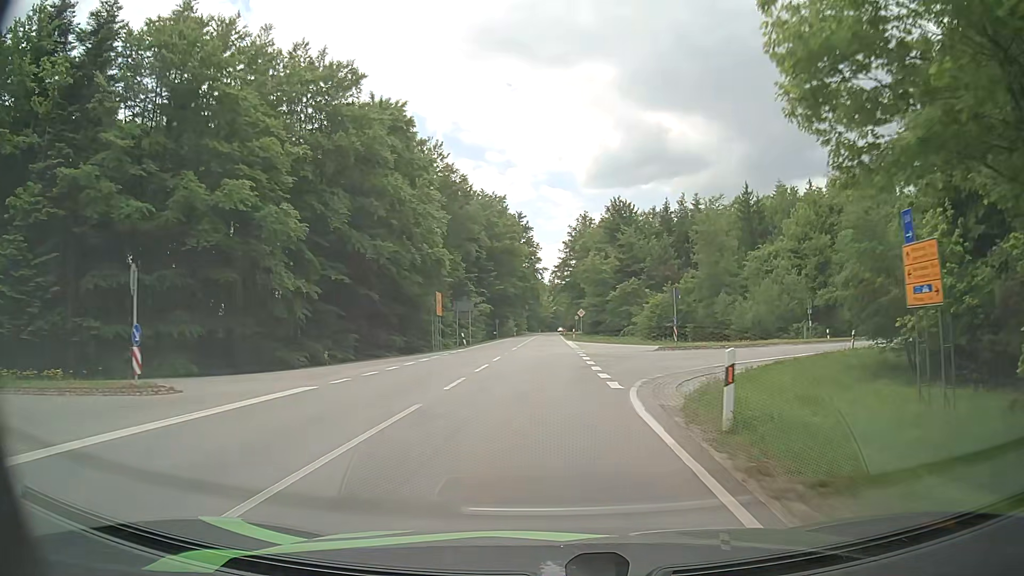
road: secondary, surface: asphalt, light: Day
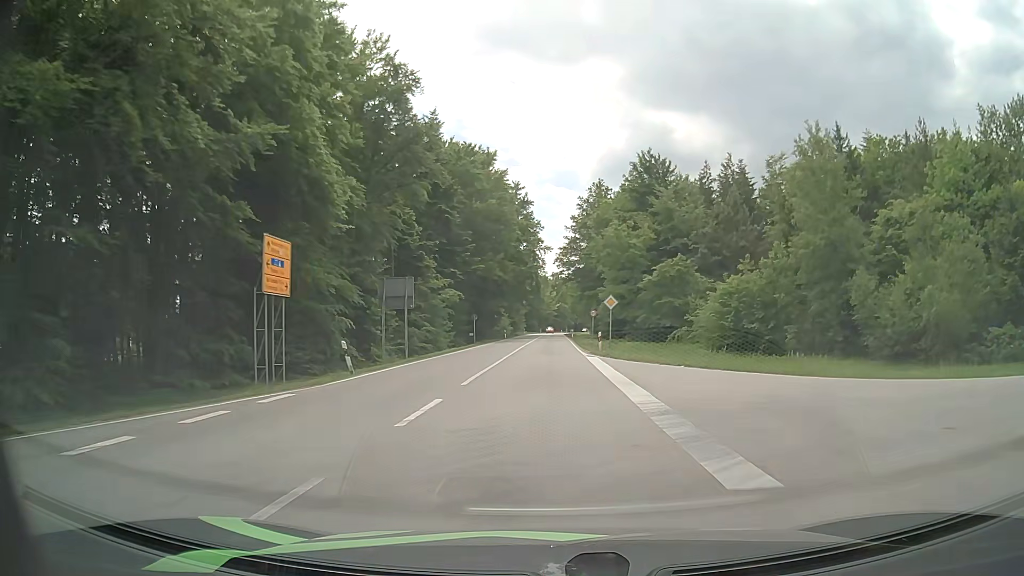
(-0.1, +29.9) m; 0°
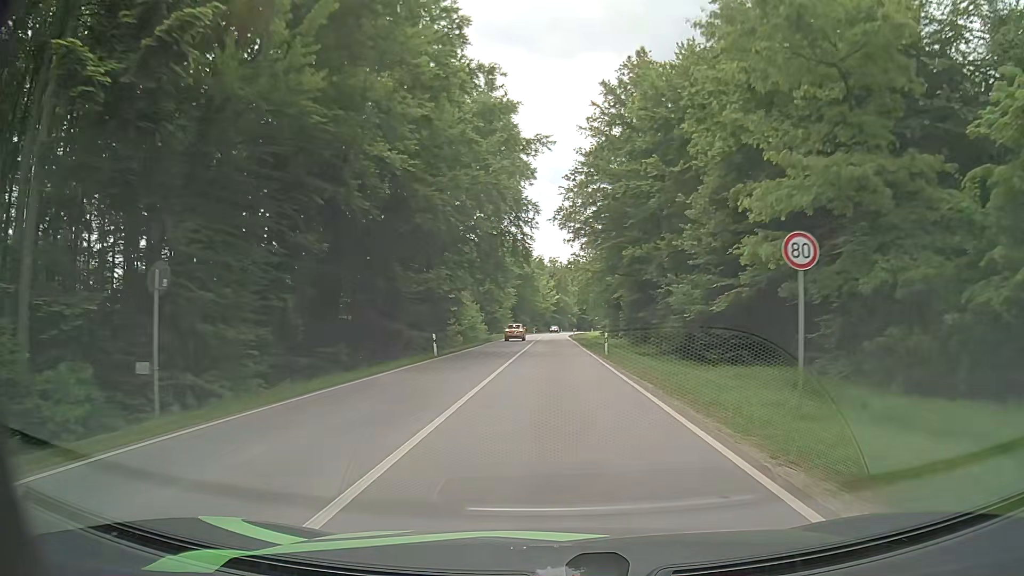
(-0.1, +50.4) m; 0°
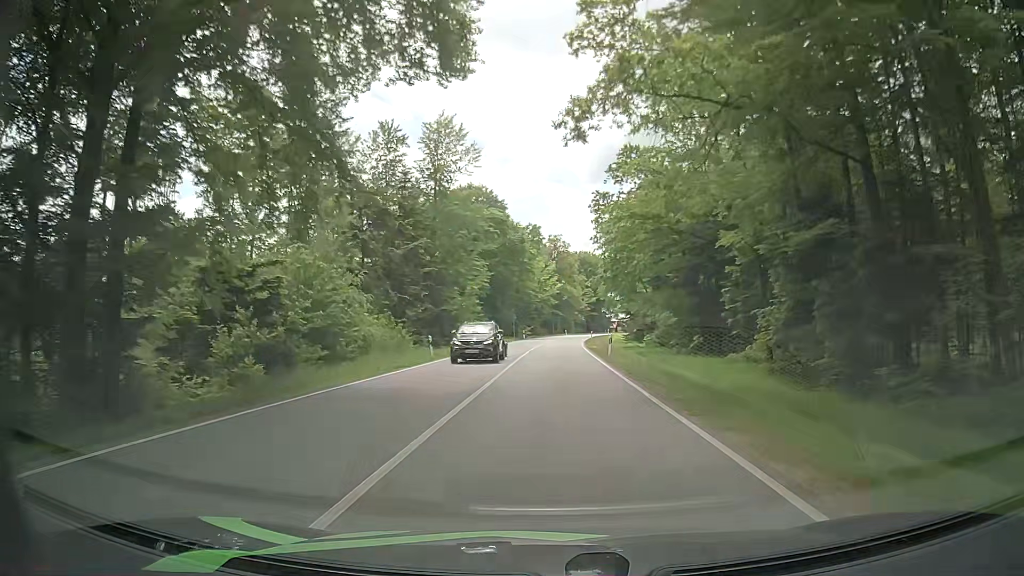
(+0.1, +51.3) m; 0°
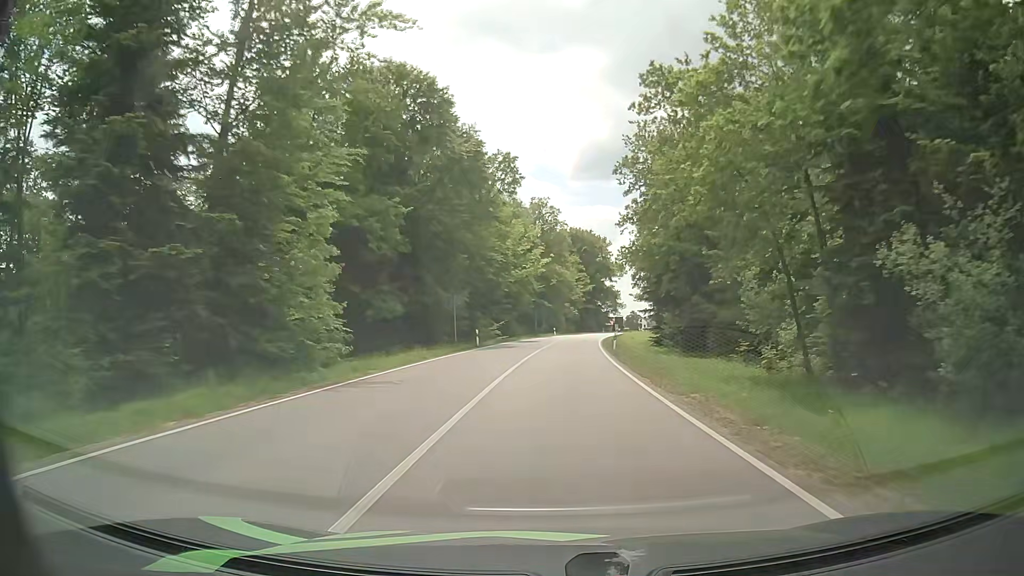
(+0.2, +42.0) m; +1°
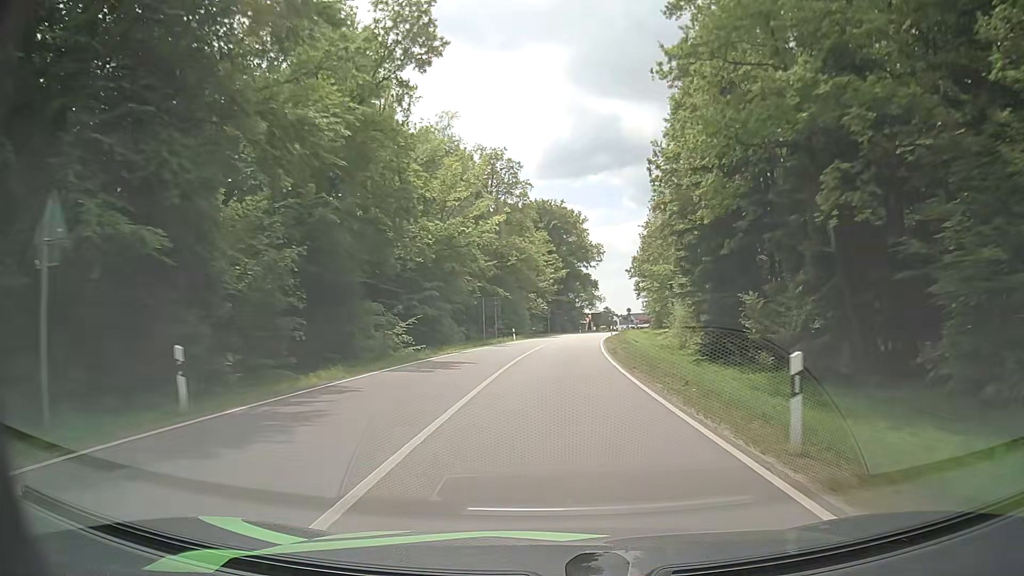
(+0.7, +32.4) m; +3°
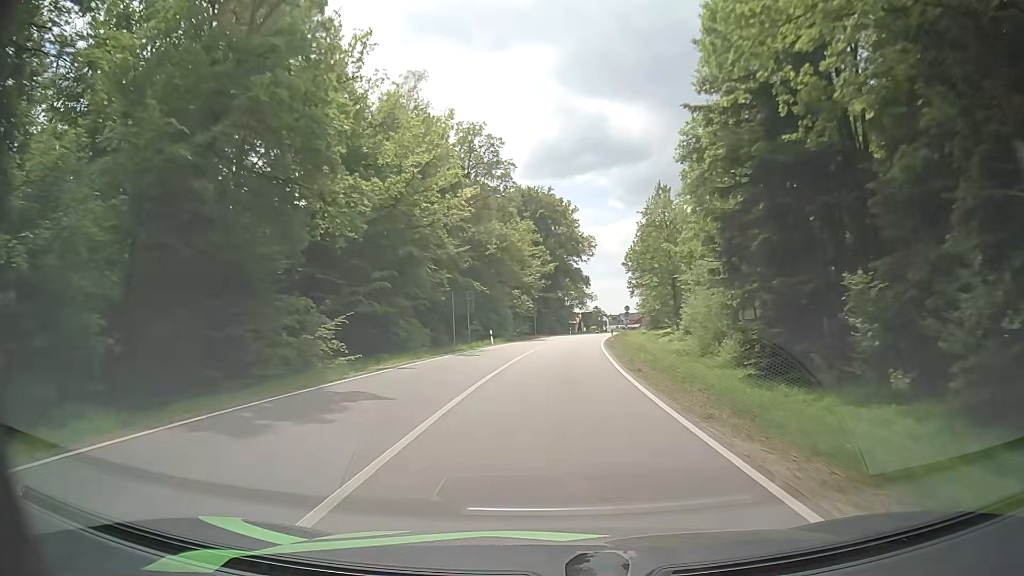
(+0.1, +10.9) m; +1°
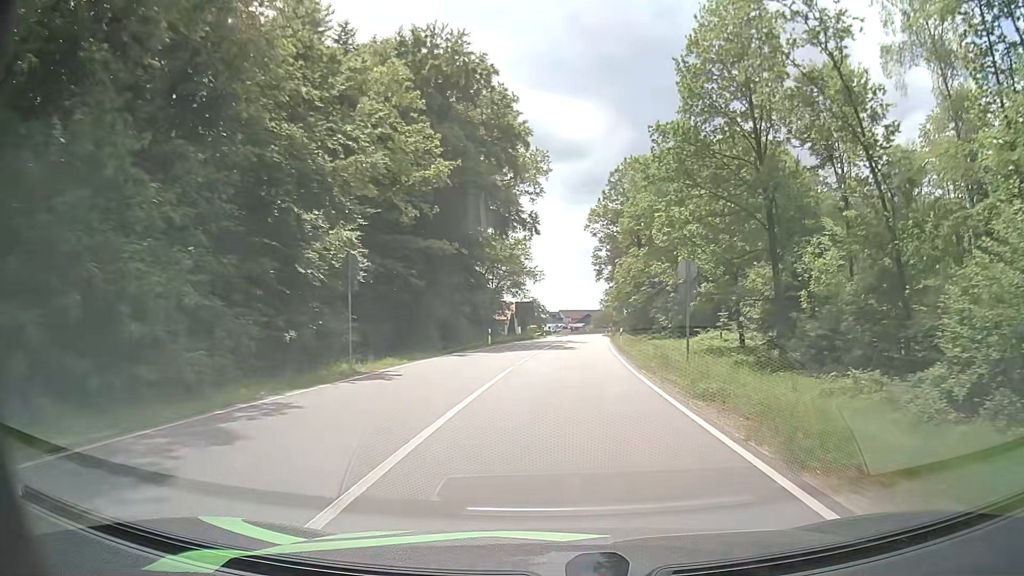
(+2.3, +53.7) m; +6°
(0, +10) (0, +20) (+1, +30) (+1, +40) (+2, +50) (+3, +60) (+4, +70) (+5, +80) (+5, +90) (+6, +100) m
